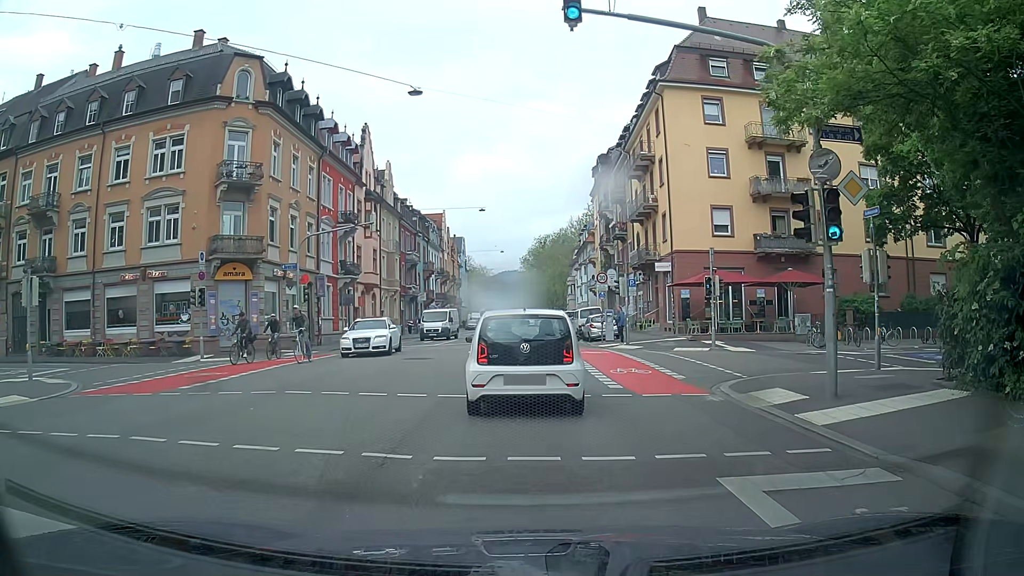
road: secondary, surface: asphalt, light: Day
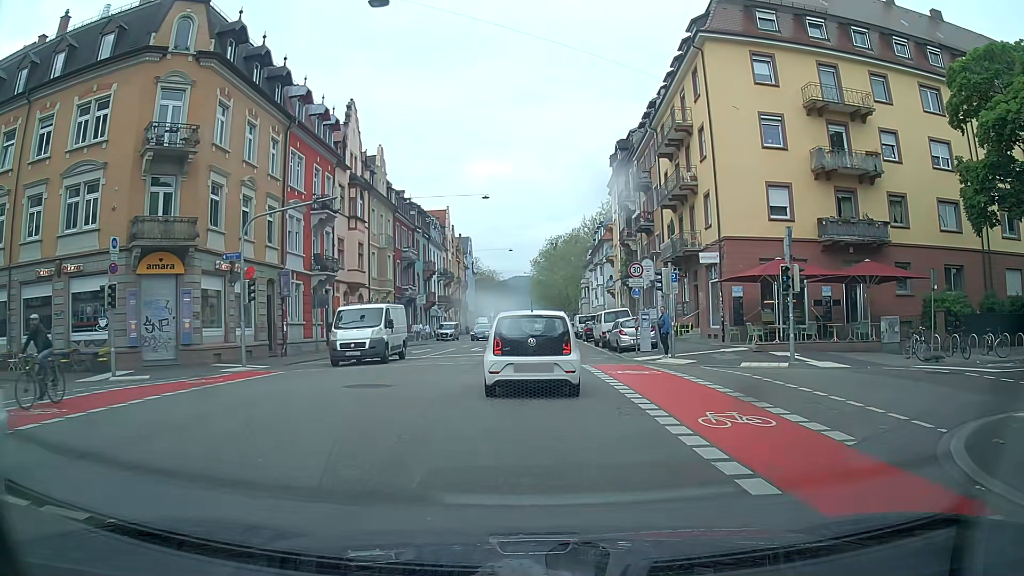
(-0.2, +8.2) m; -2°
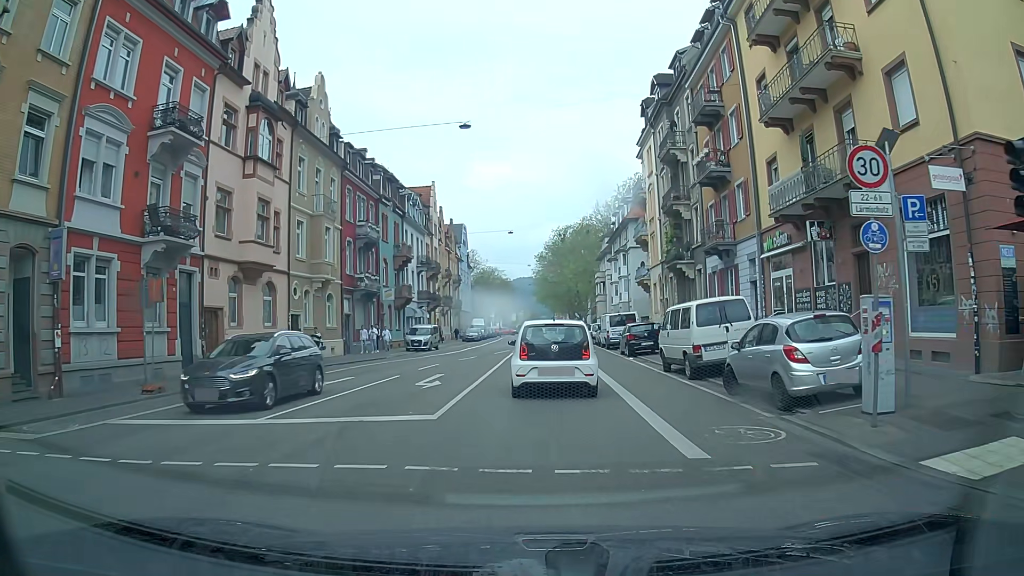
(+0.1, +18.7) m; +1°
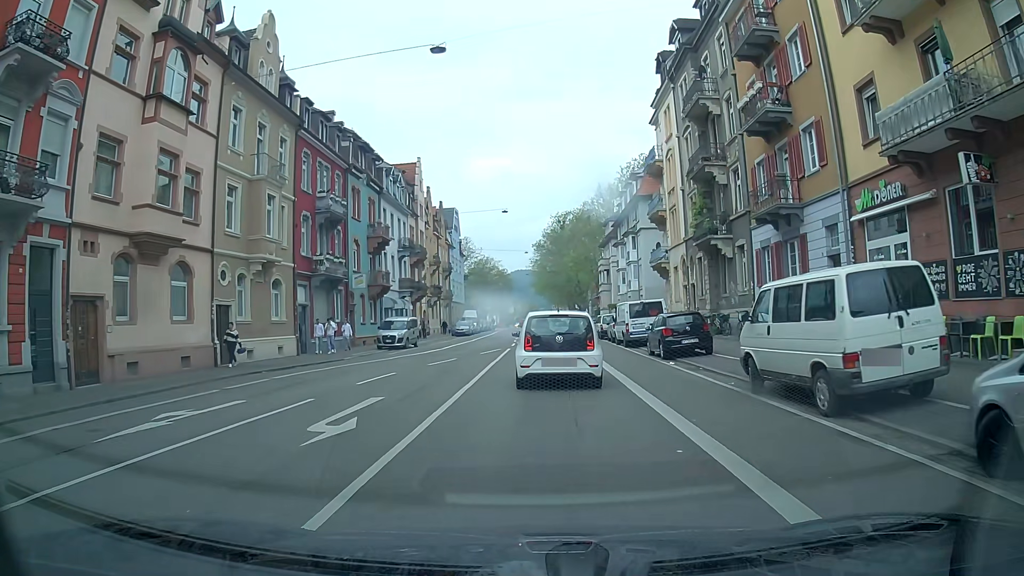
(0.0, +8.3) m; -1°
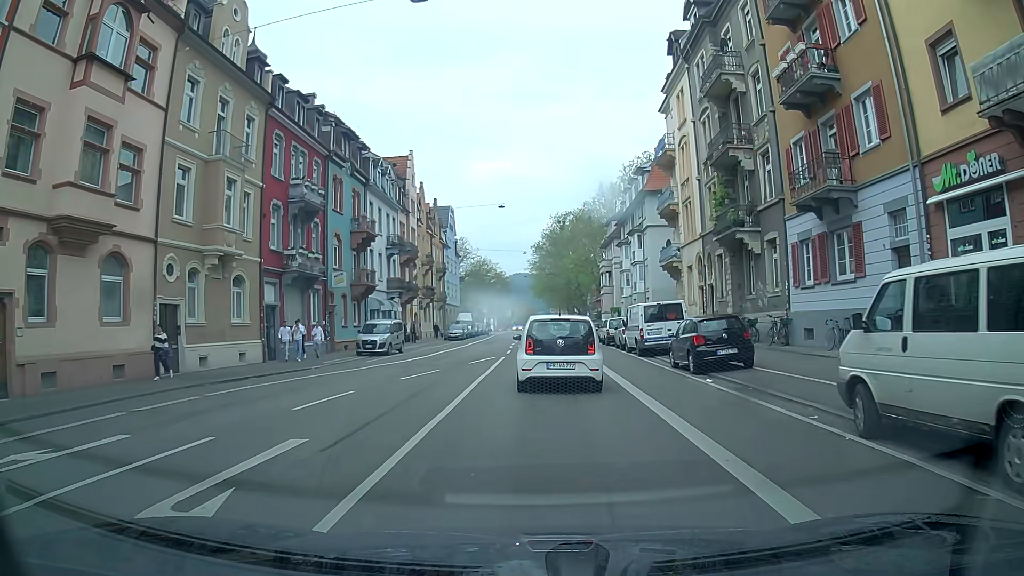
(0.0, +4.3) m; -1°
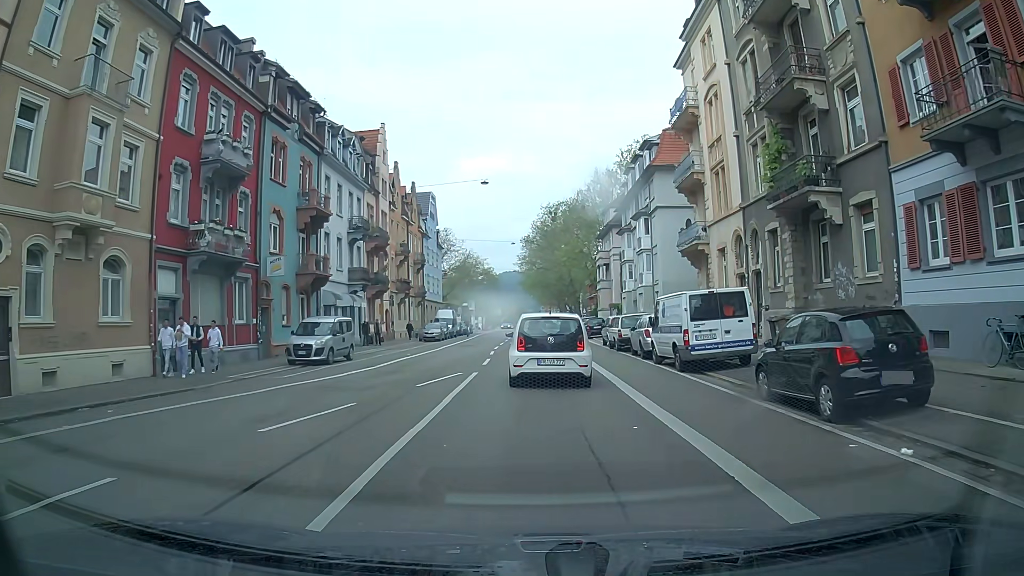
(+0.1, +8.7) m; +2°
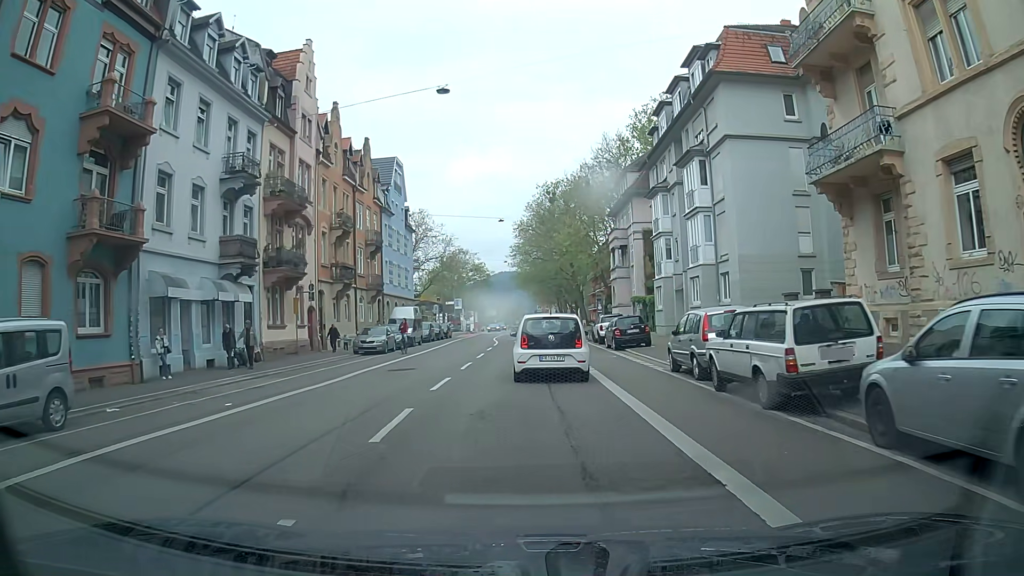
(+0.1, +19.0) m; +1°
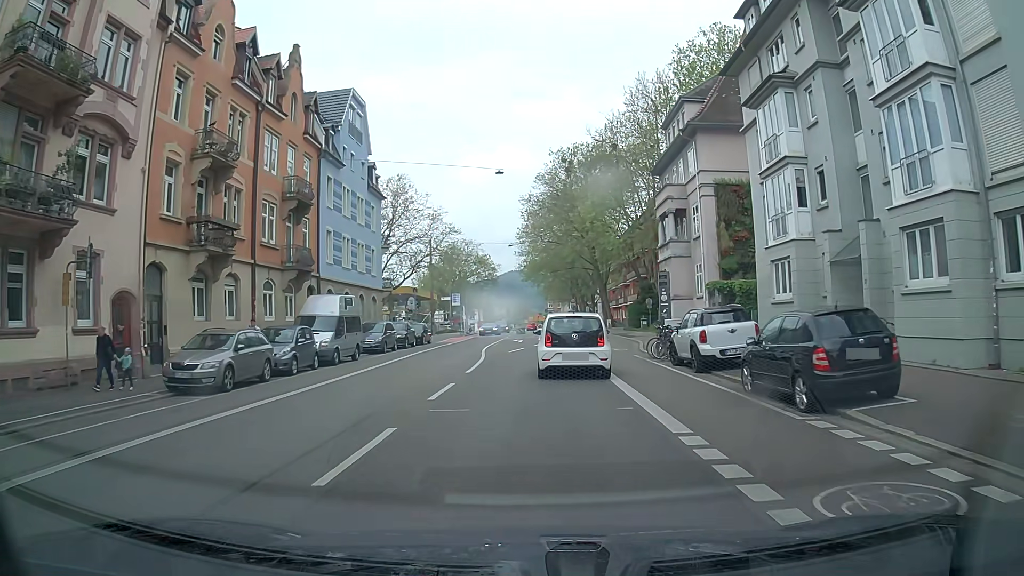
(-0.2, +19.9) m; -1°
